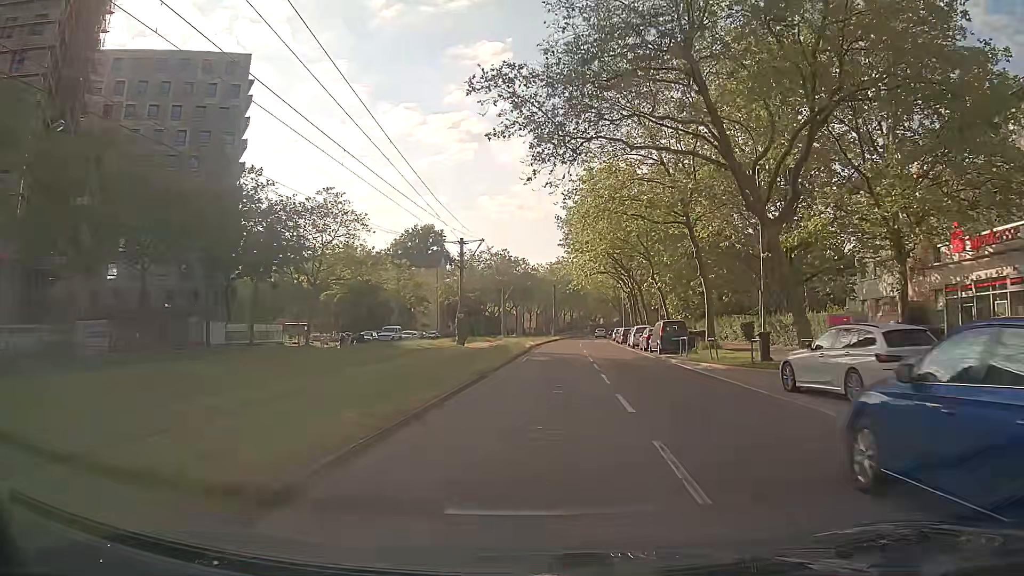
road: tertiary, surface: asphalt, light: Day
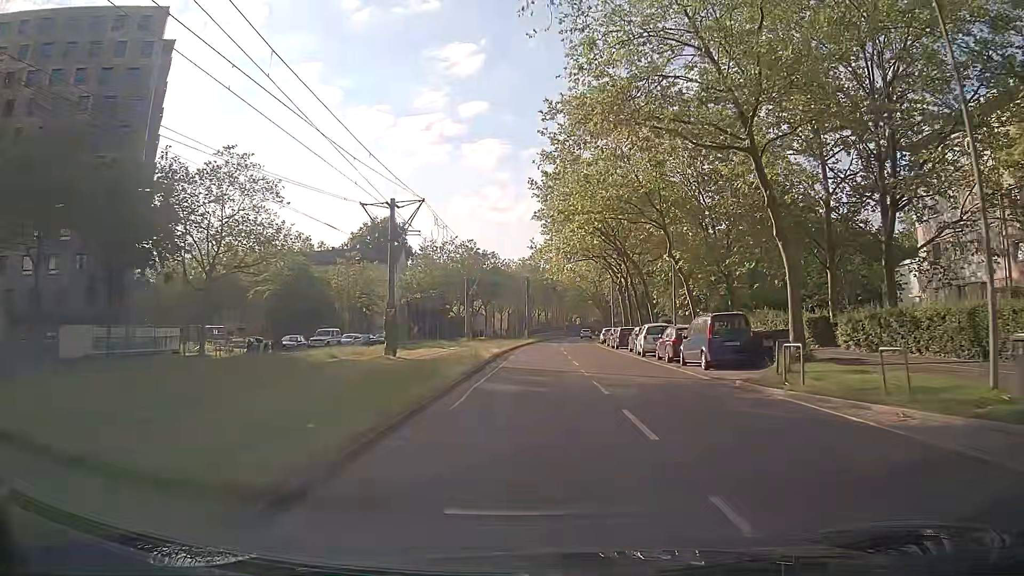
(+0.3, +14.9) m; +2°
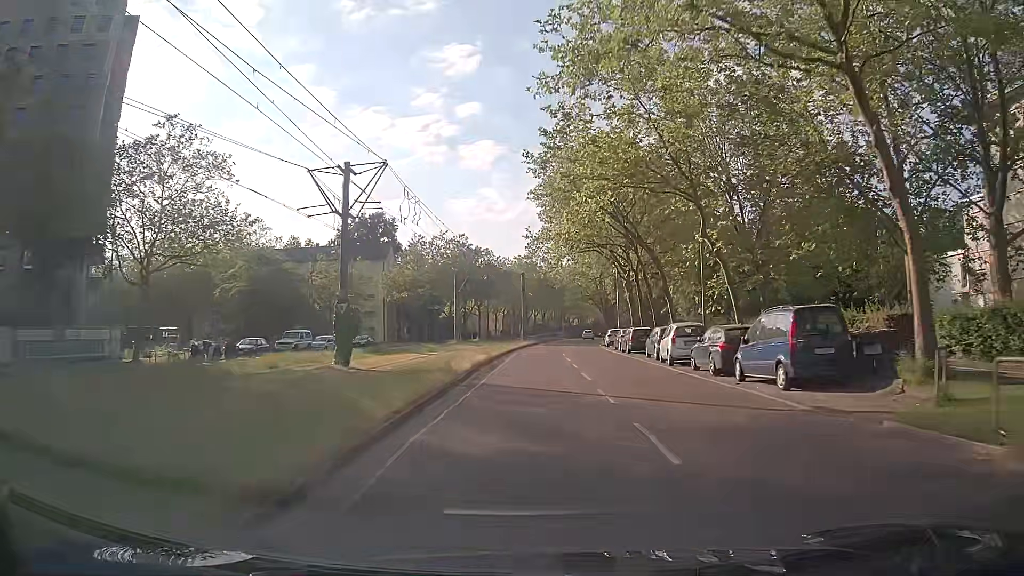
(0.0, +7.5) m; 0°
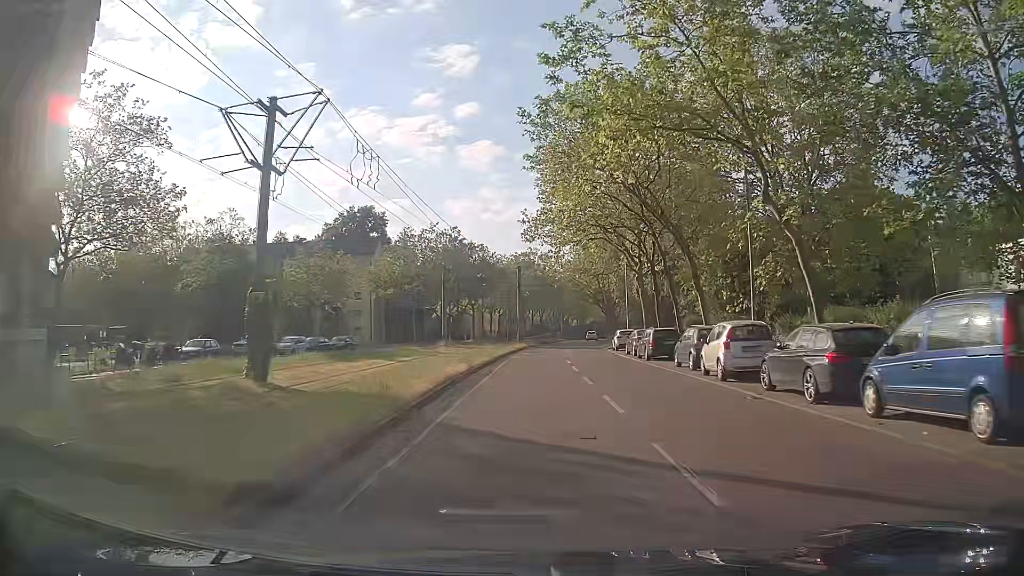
(0.0, +7.5) m; 0°
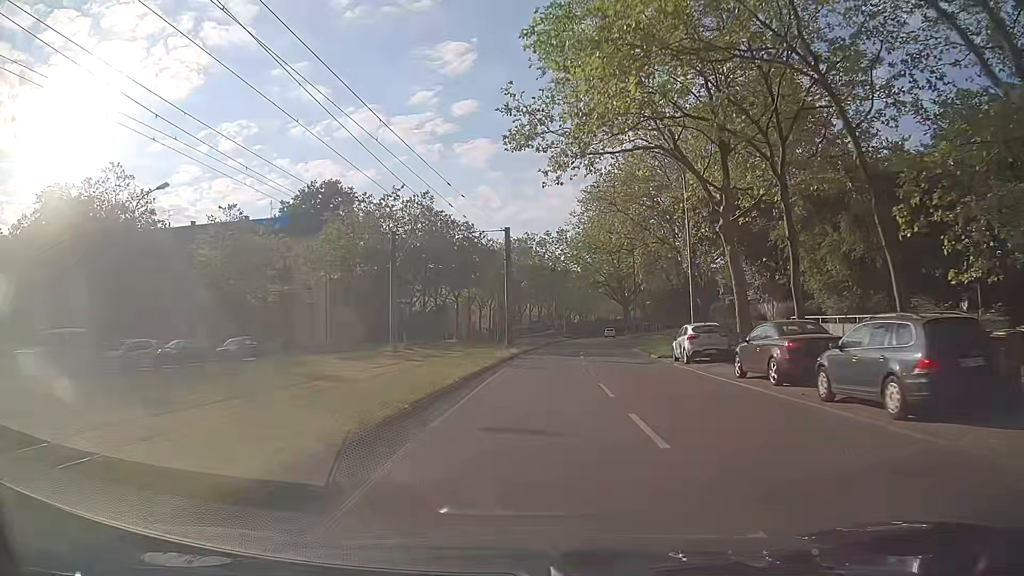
(+0.2, +22.4) m; 0°
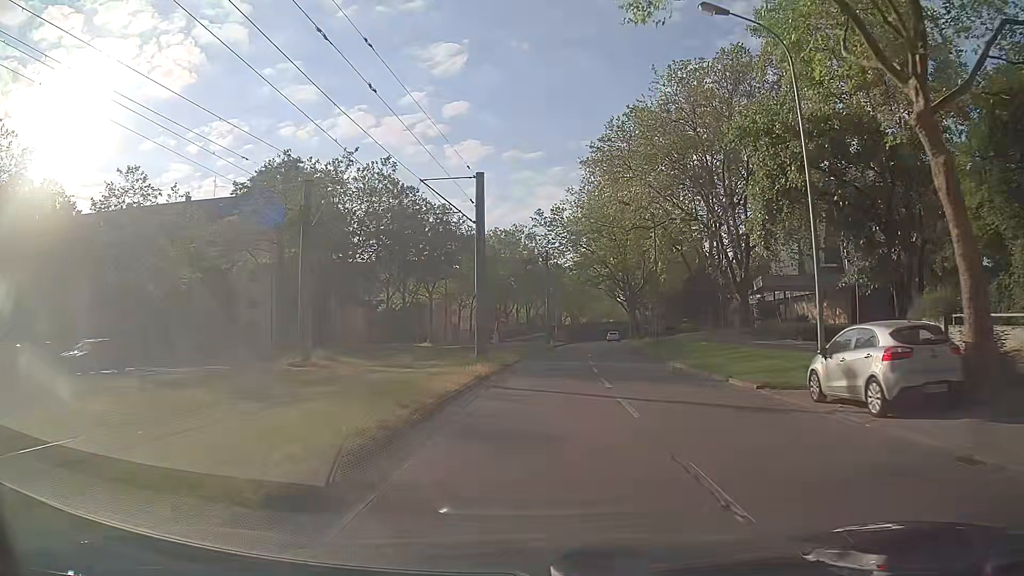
(0.0, +14.9) m; 0°
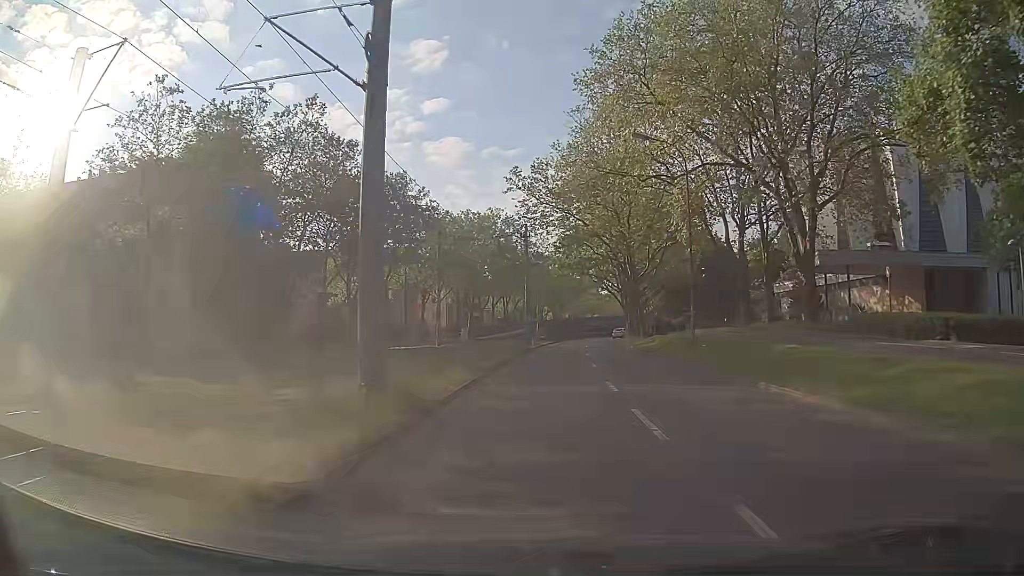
(+0.6, +14.8) m; +3°
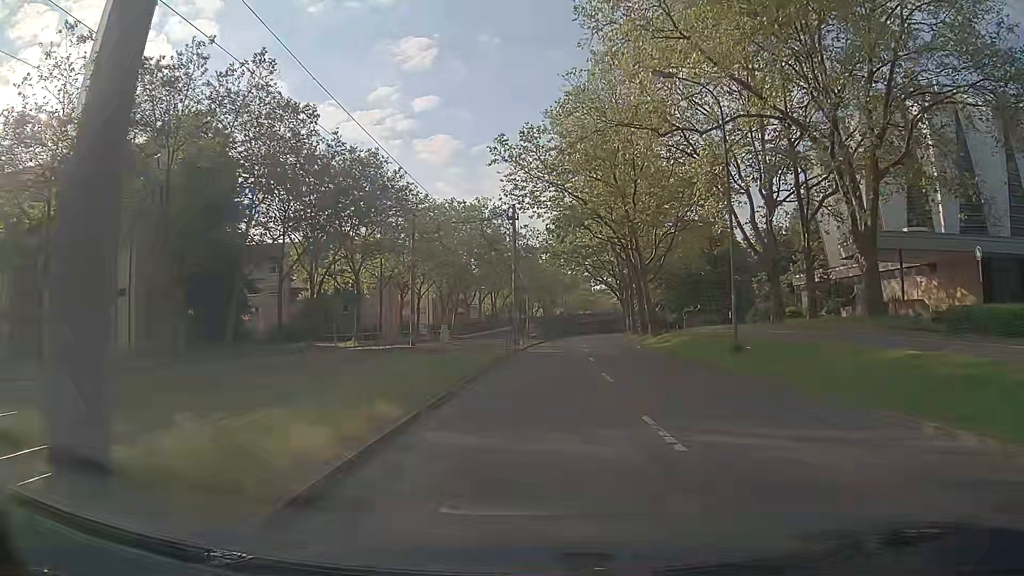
(+0.1, +7.4) m; +2°
(0, +10) (0, +20) (+1, +30) (+1, +40) (+2, +50) (+2, +60) (+3, +70) (+4, +80) (+5, +90) (+7, +100) m
